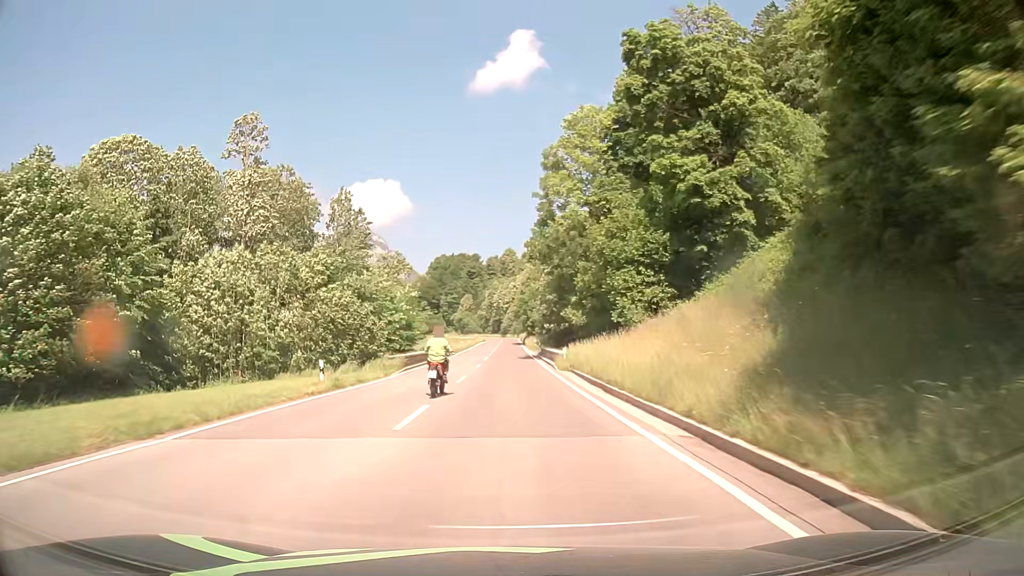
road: primary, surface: asphalt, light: Day
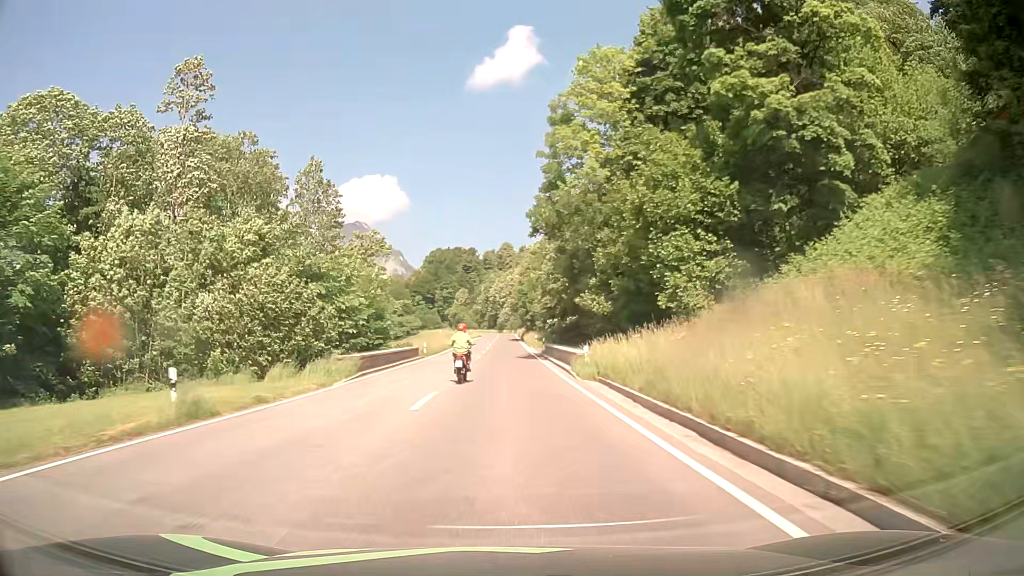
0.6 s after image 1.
(+0.1, +10.7) m; 0°
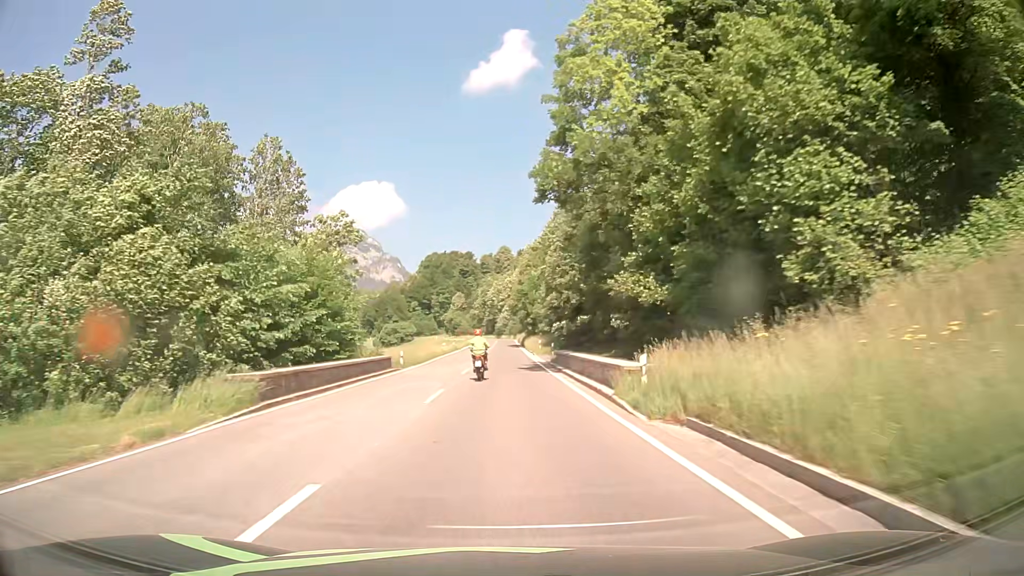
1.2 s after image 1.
(+0.1, +10.7) m; 0°
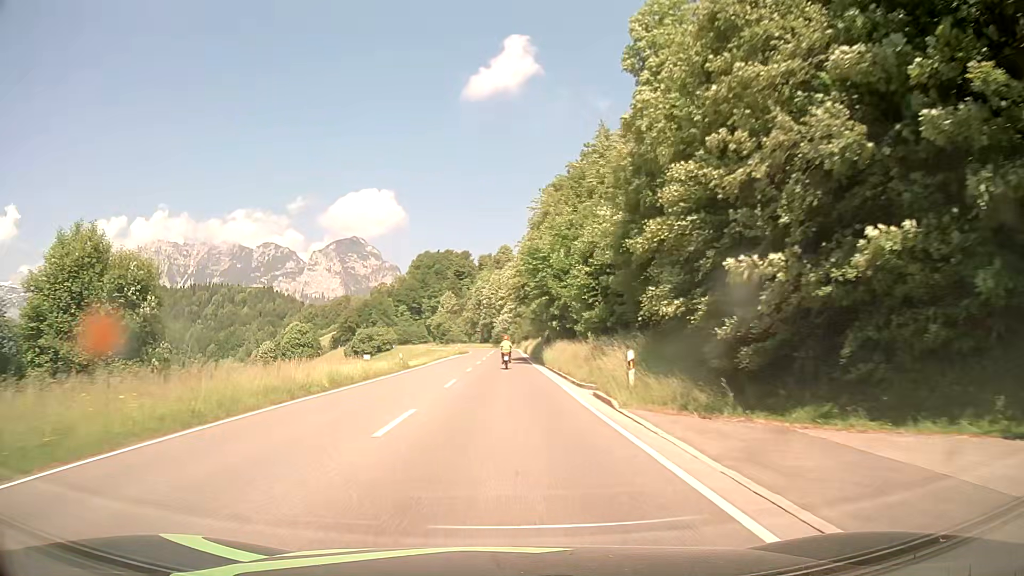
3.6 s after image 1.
(0.0, +42.7) m; 0°
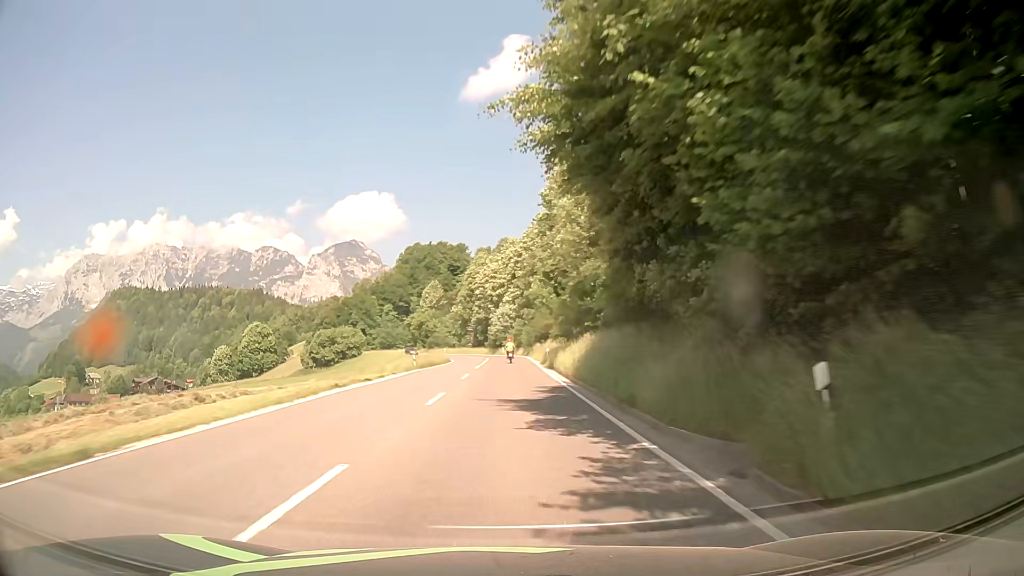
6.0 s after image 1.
(0.0, +42.7) m; 0°
